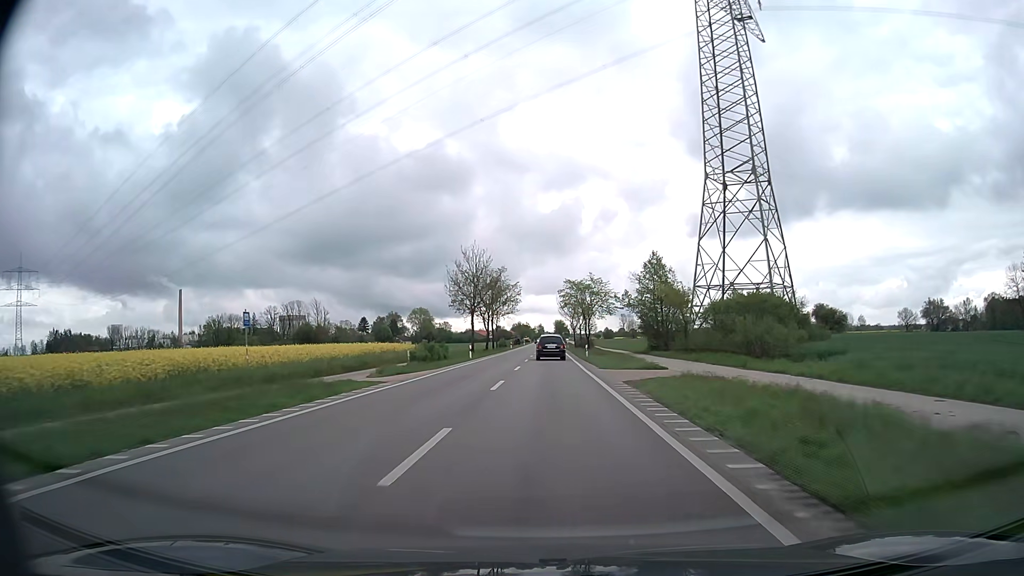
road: primary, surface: asphalt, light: Day
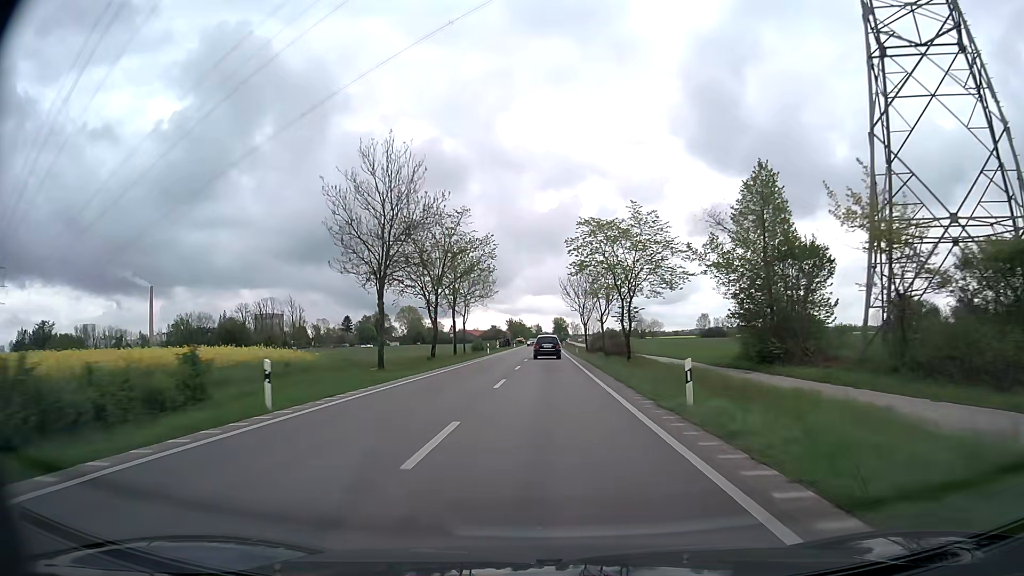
(+0.1, +35.4) m; 0°
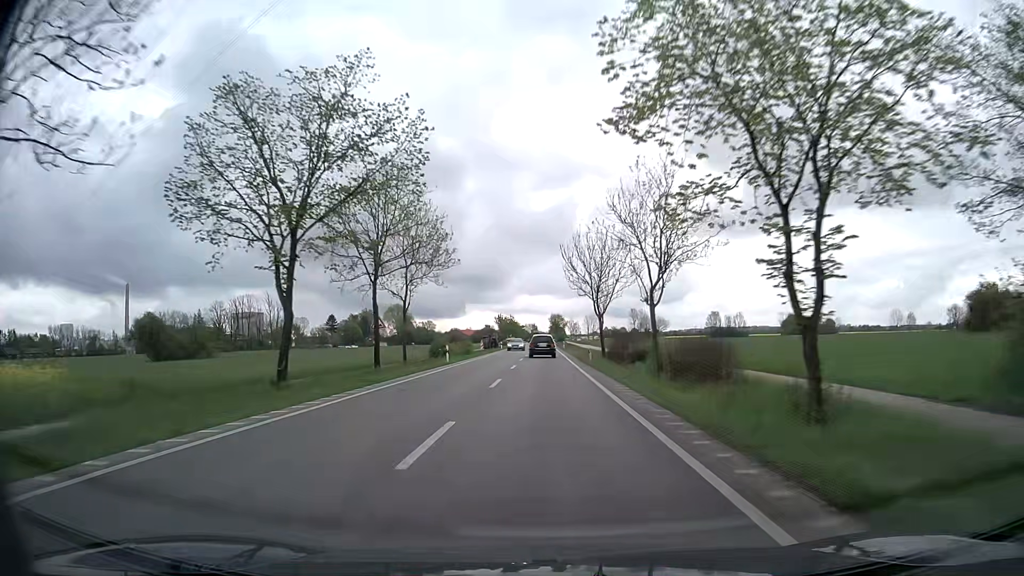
(+0.1, +24.1) m; +1°
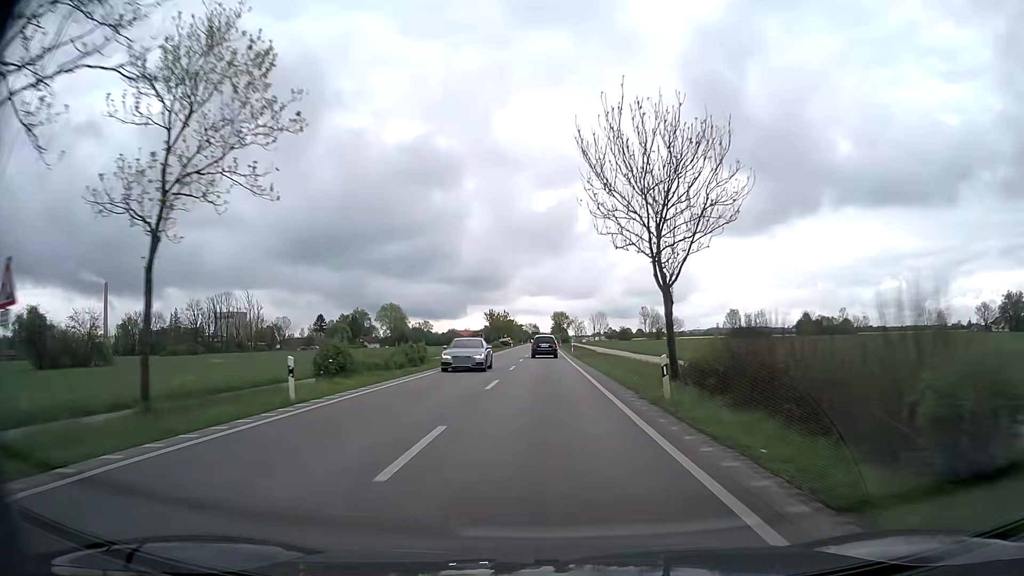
(-0.1, +24.8) m; -1°
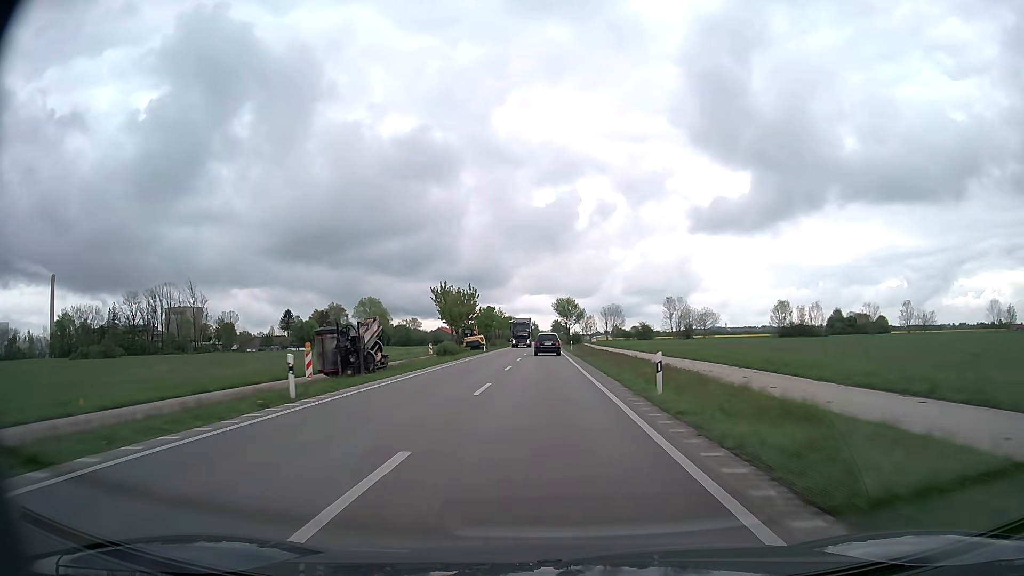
(+0.2, +50.7) m; 0°
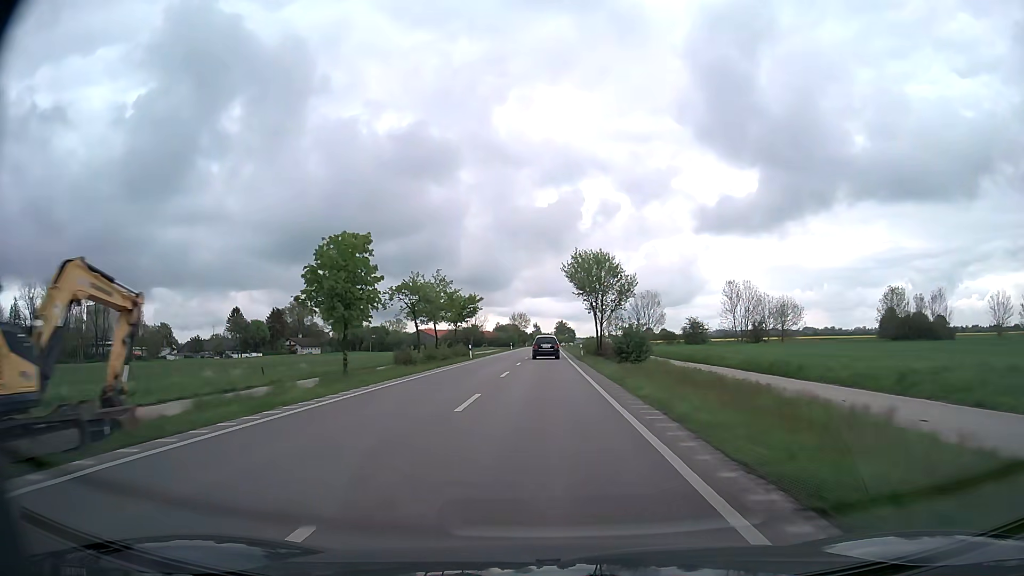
(0.0, +63.4) m; 0°
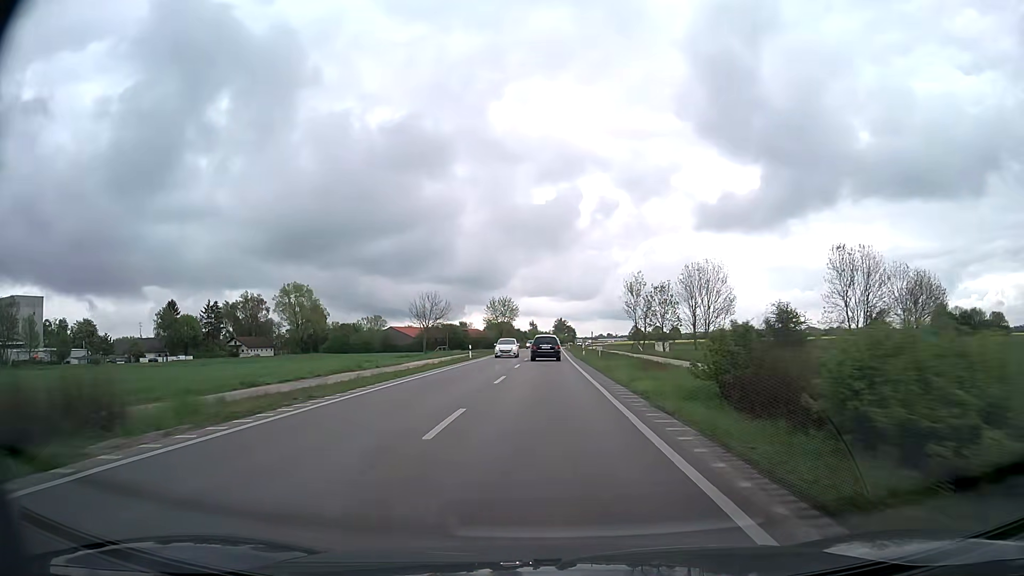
(+0.1, +51.8) m; 0°
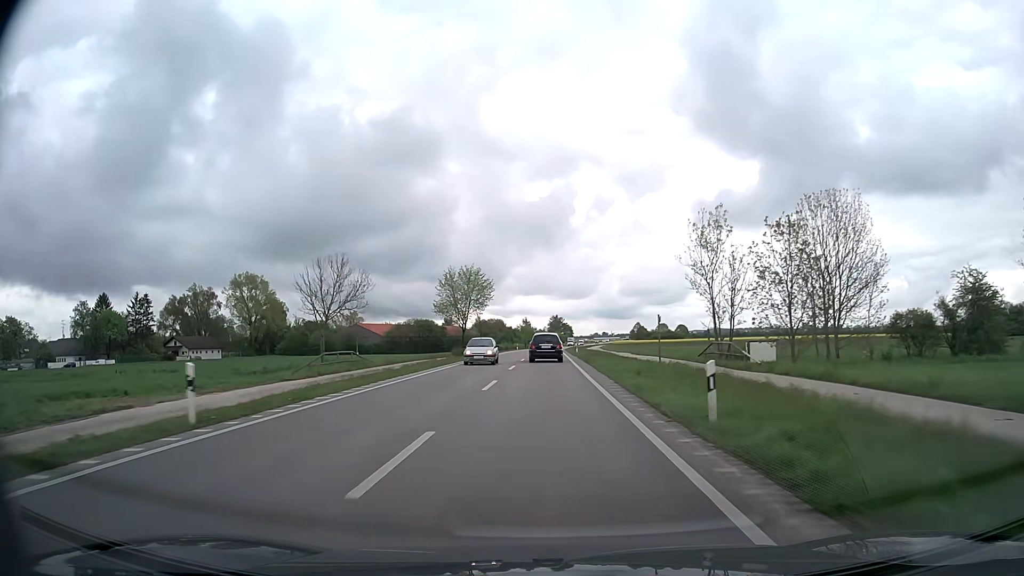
(+0.3, +39.7) m; +1°
(0, +10) (0, +20) (0, +30) (0, +40) (0, +50) (0, +60) (0, +70) (0, +80) (0, +90) (+1, +100) m
